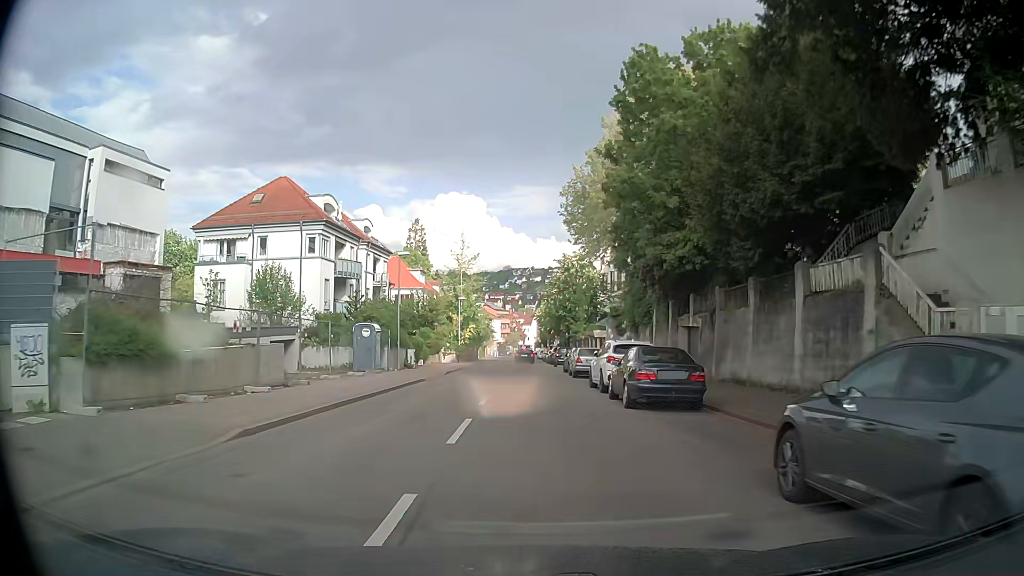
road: secondary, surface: asphalt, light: Day
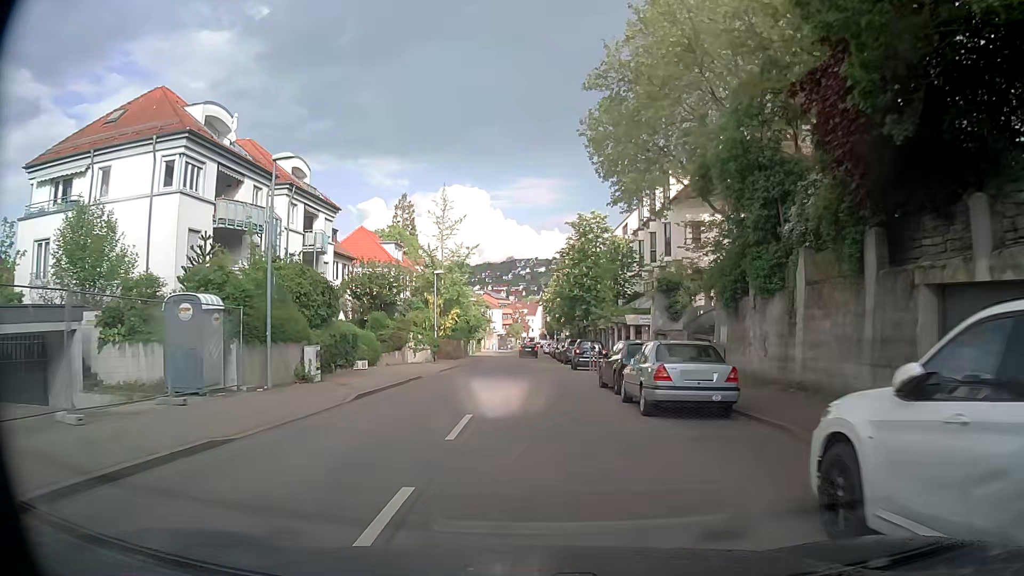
(+0.1, +18.3) m; 0°
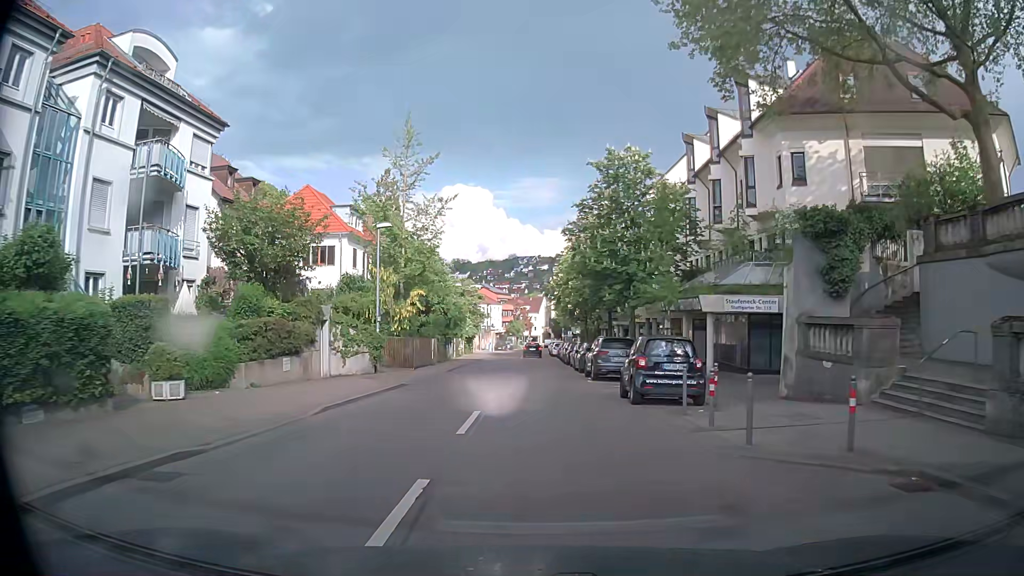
(-0.2, +18.2) m; -1°
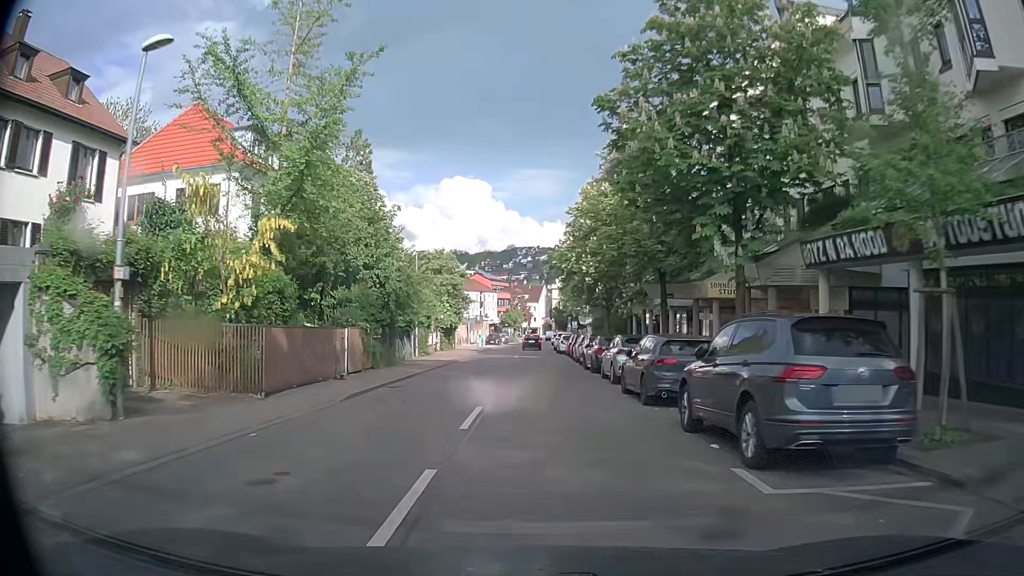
(+0.1, +18.4) m; +1°
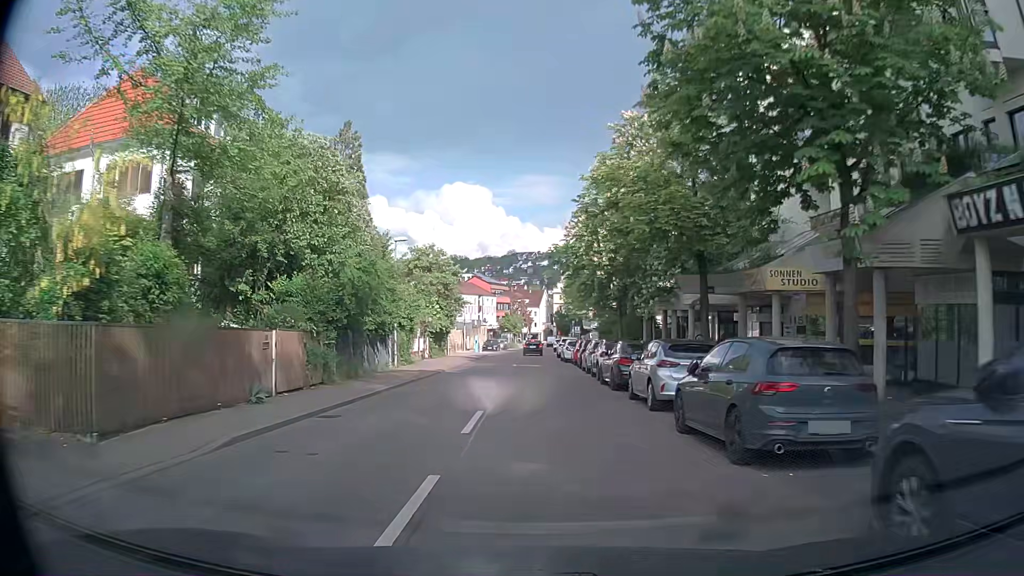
(-0.1, +6.2) m; 0°
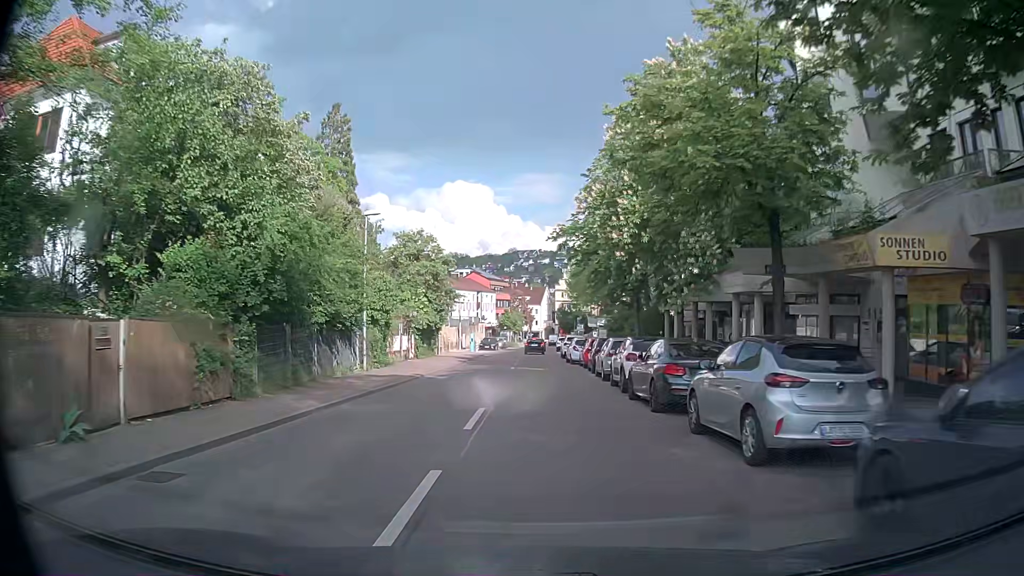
(0.0, +6.2) m; 0°
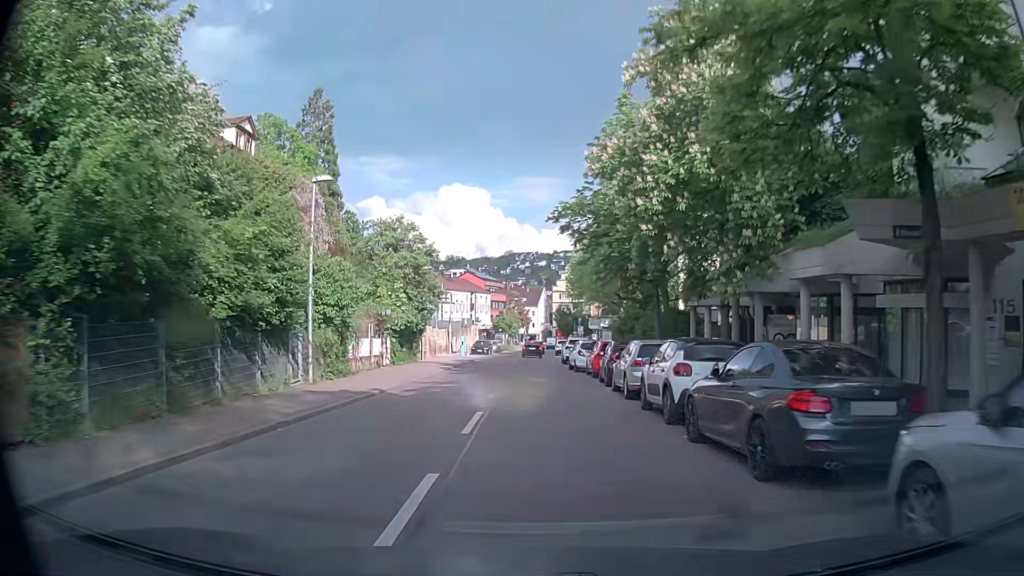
(0.0, +6.2) m; 0°
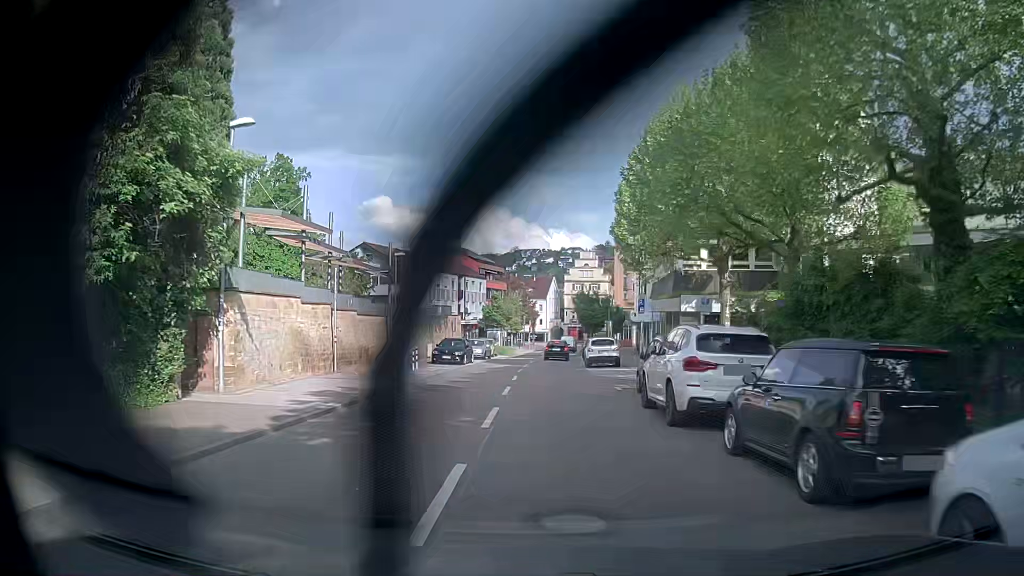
(-0.5, +30.3) m; -1°
